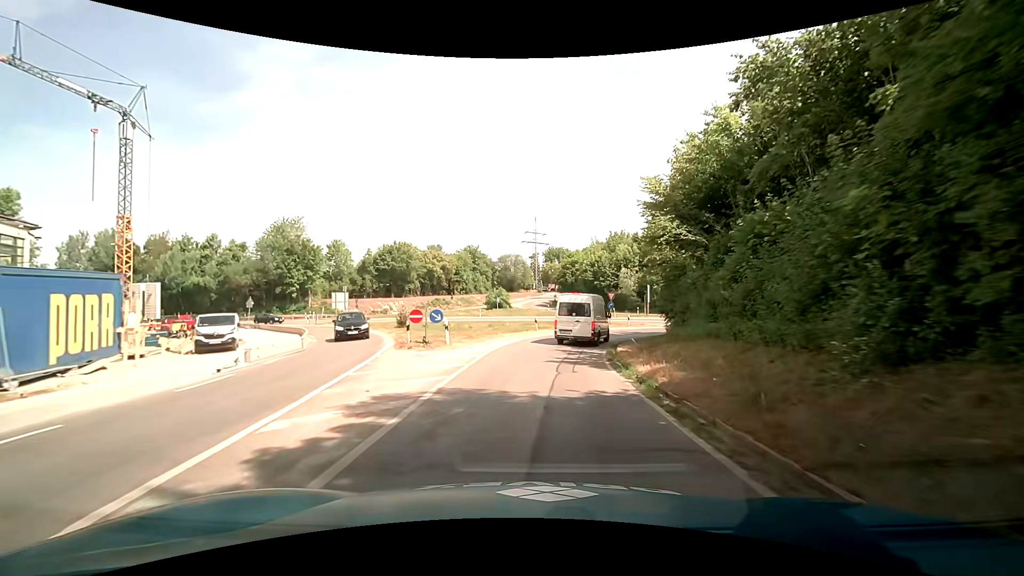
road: trunk_link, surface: asphalt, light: Day
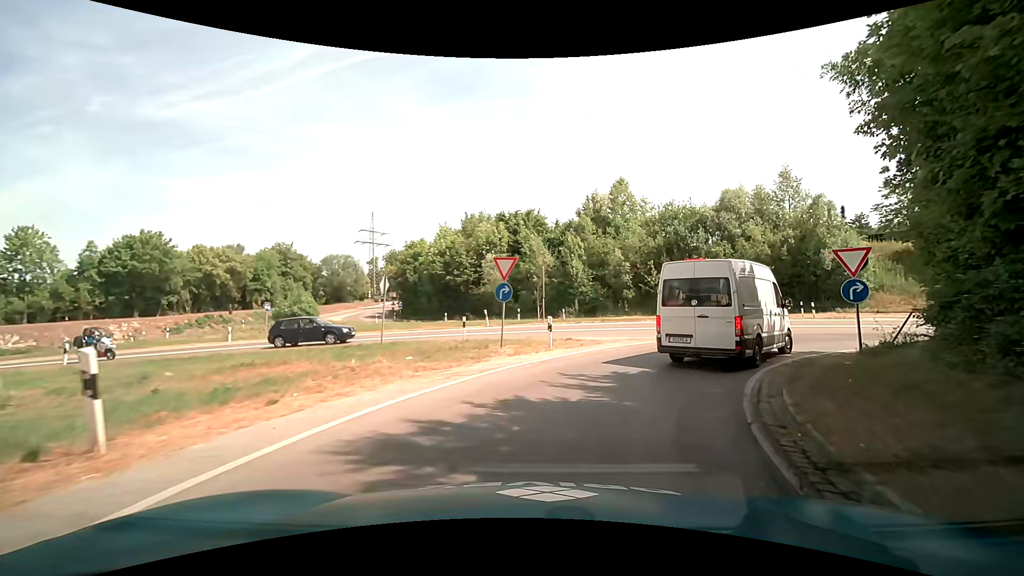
(+2.6, +27.2) m; +18°
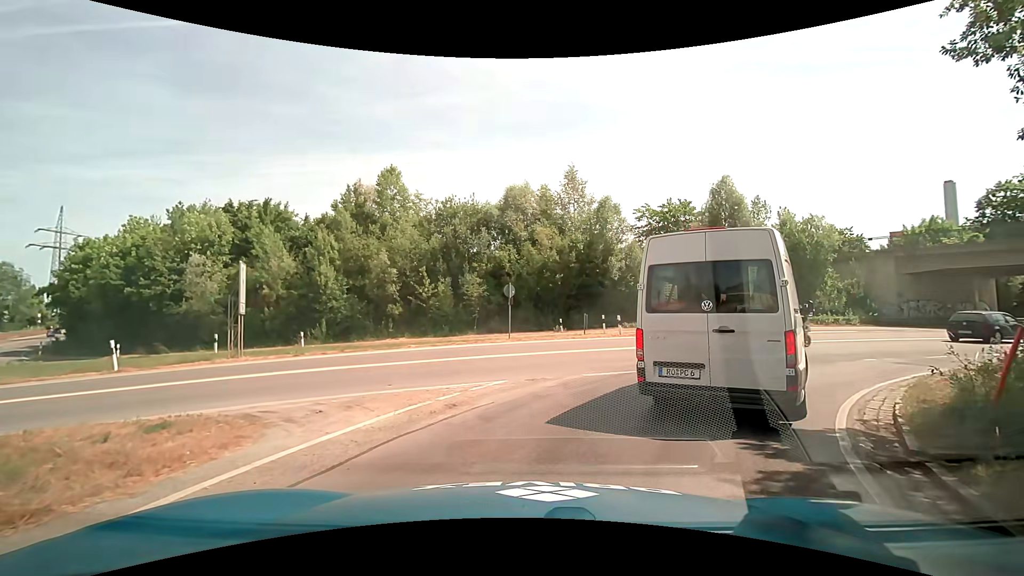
(+2.1, +10.9) m; +25°
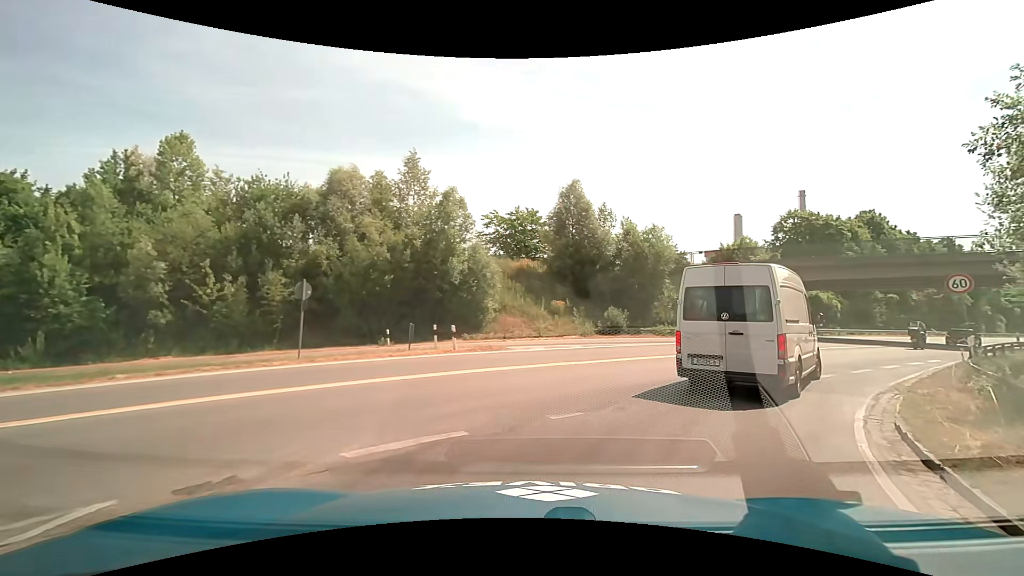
(+0.9, +6.2) m; +15°
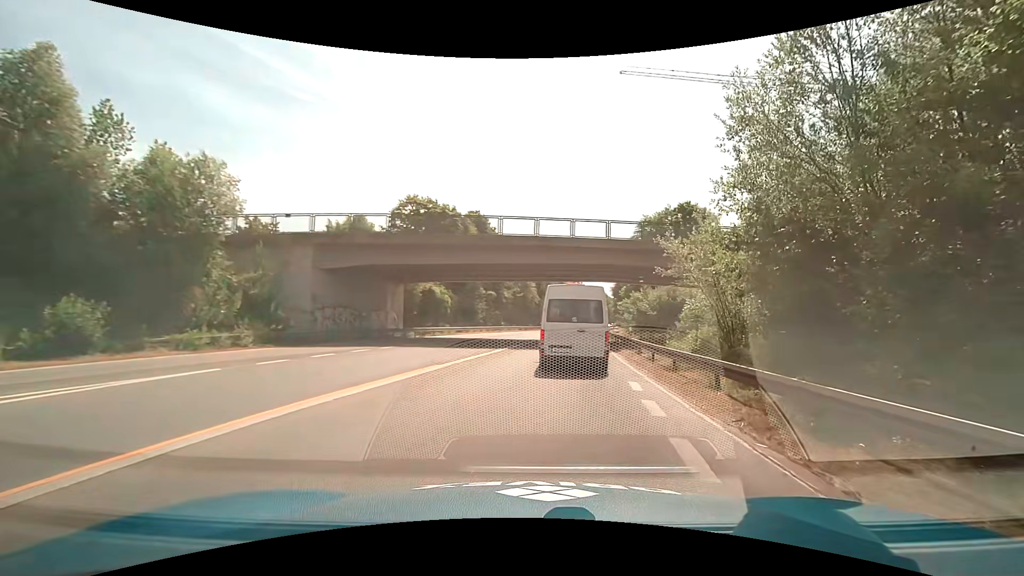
(+6.8, +15.6) m; +42°
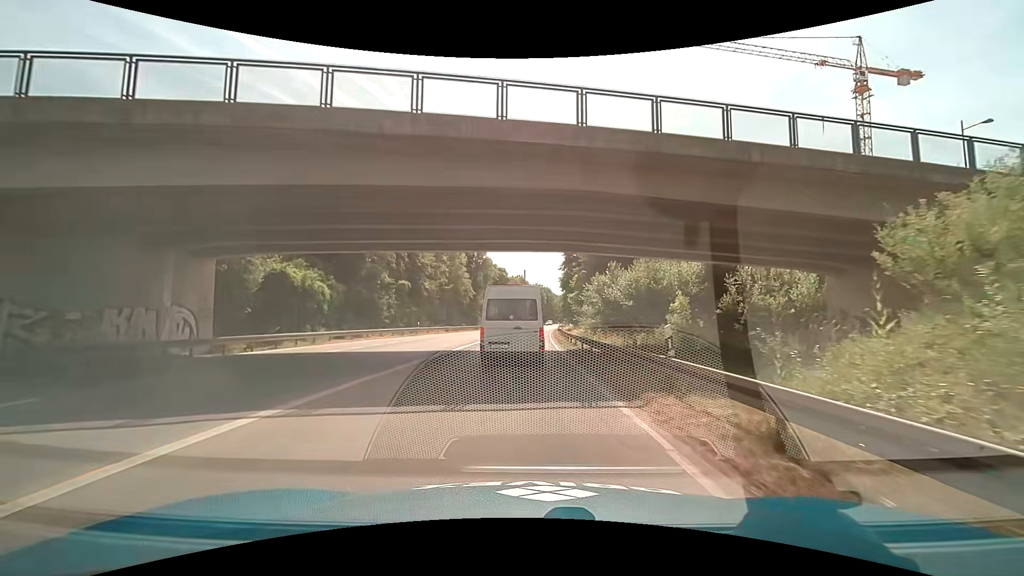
(+1.7, +18.3) m; +6°
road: trunk
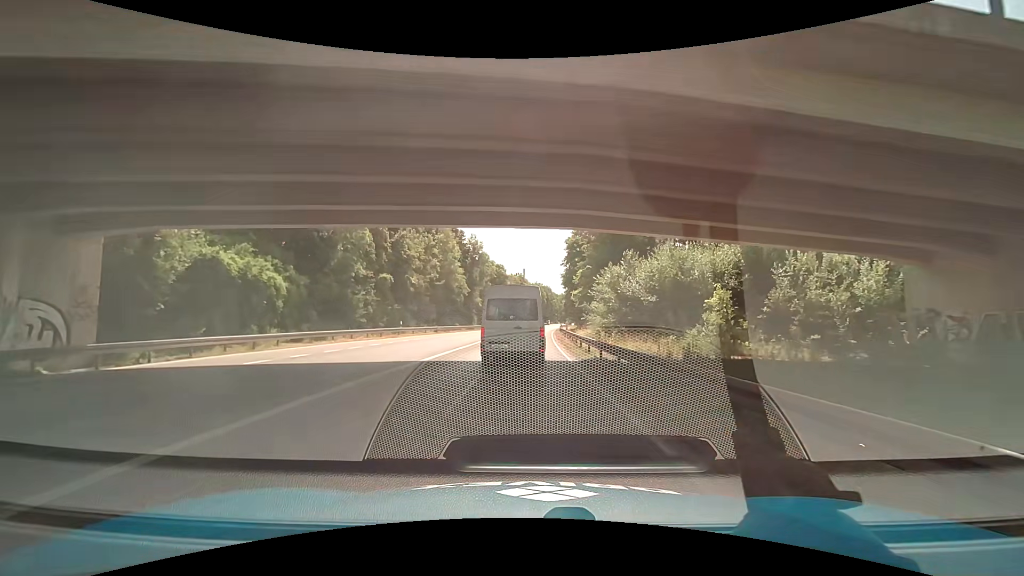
(0.0, +6.8) m; 0°
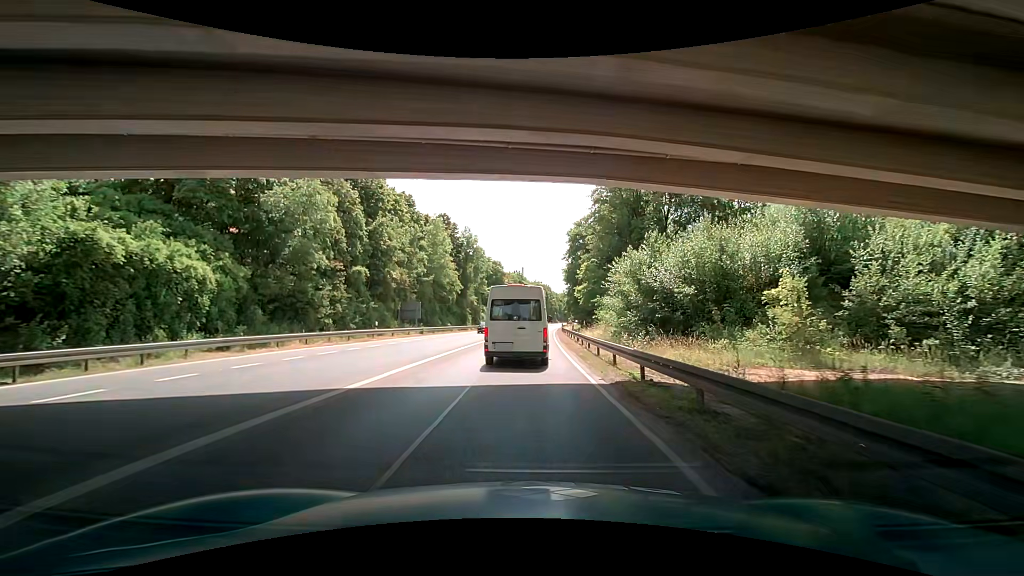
(0.0, +7.0) m; +1°
(0, +10) (0, +20) (-1, +30) (-1, +40) (0, +50) (0, +60) (0, +70) (0, +80) (+1, +90) (+1, +100) m
